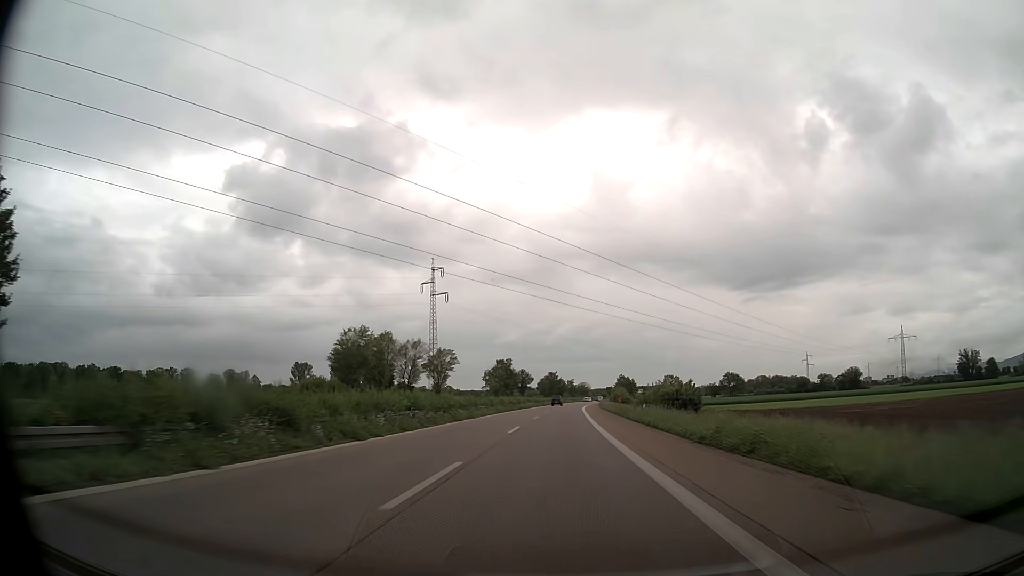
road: trunk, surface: asphalt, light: Day
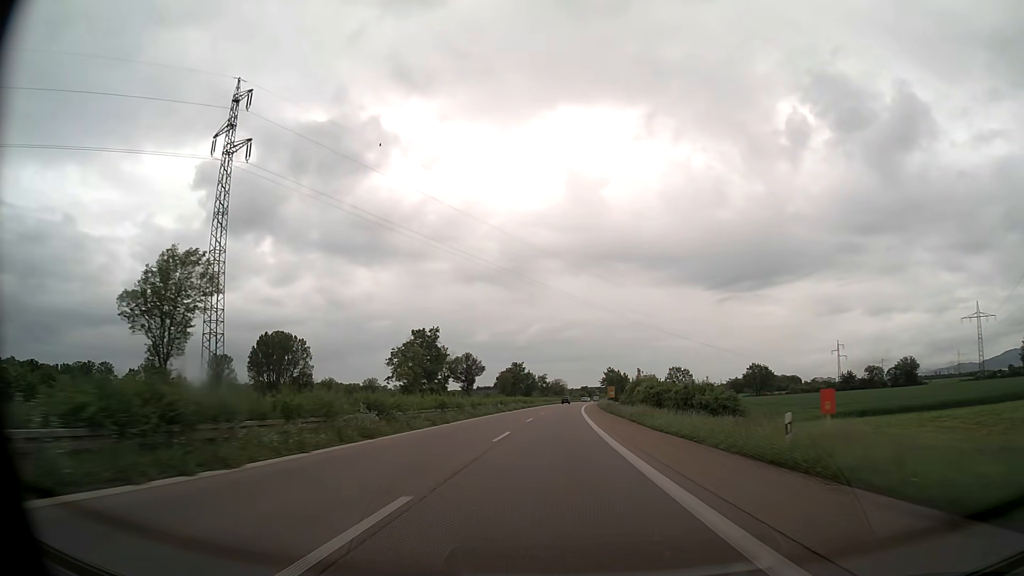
(+1.6, +77.3) m; +2°
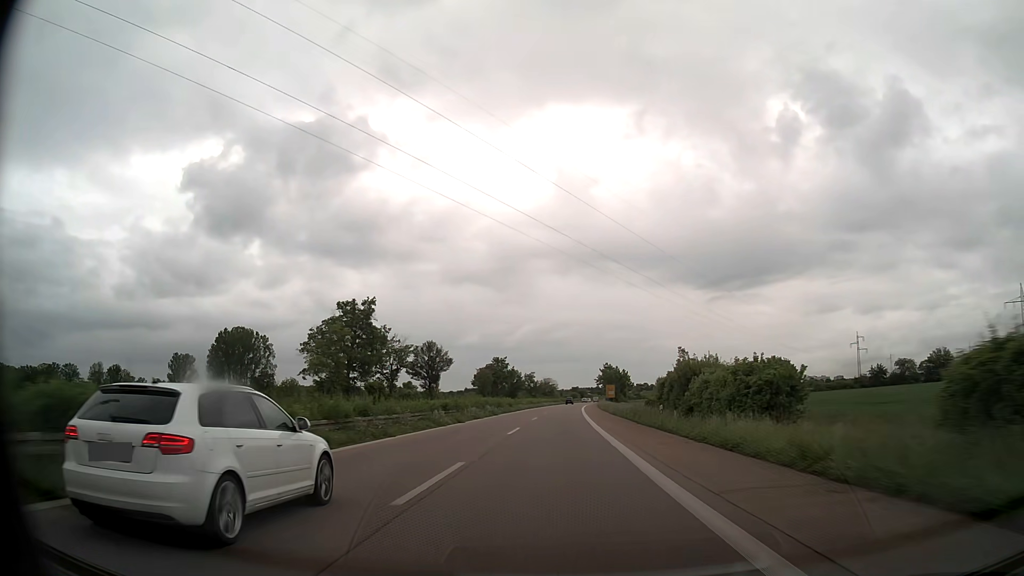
(+0.3, +30.9) m; +1°
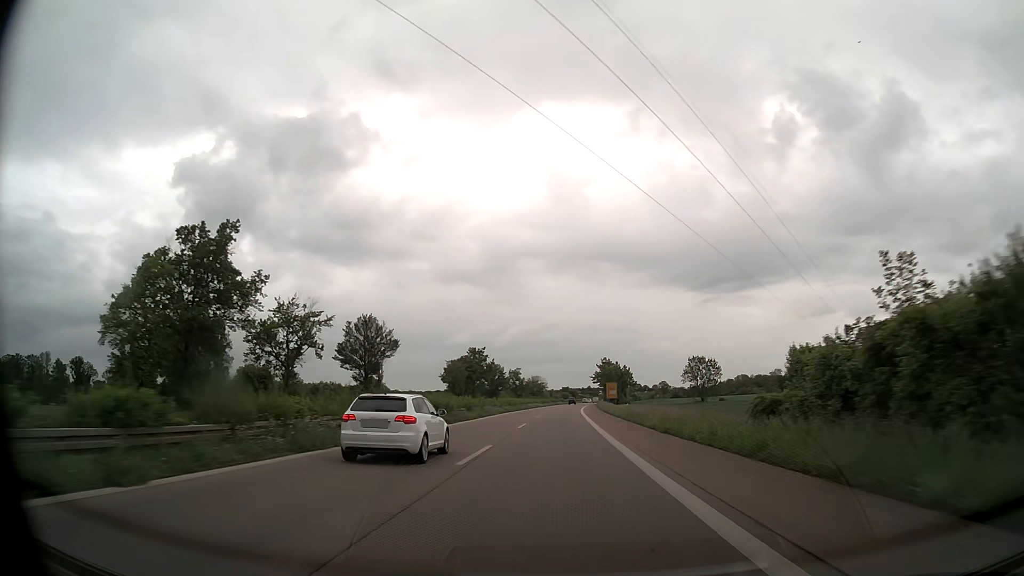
(+0.2, +30.9) m; +1°
(0, +10) (0, +20) (0, +30) (0, +40) (+1, +50) (+1, +60) (+1, +70) (+1, +80) (+2, +90) (+2, +100) m
